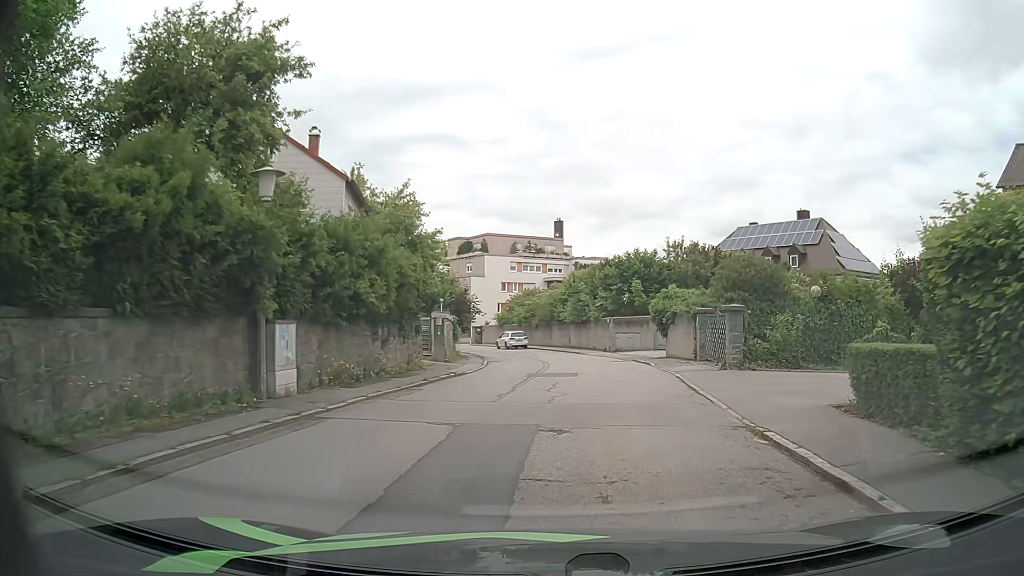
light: Day
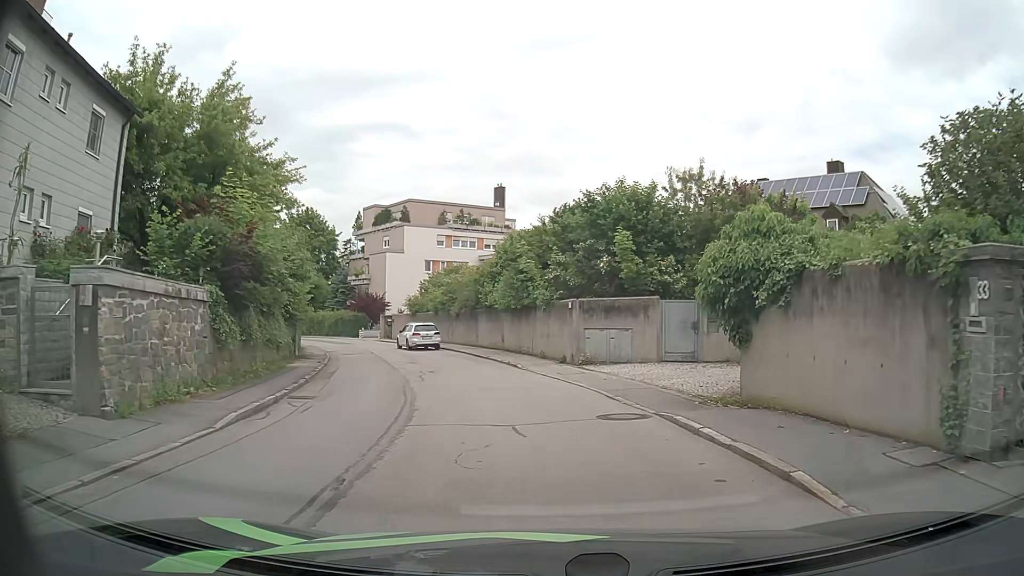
(+1.0, +18.9) m; +4°
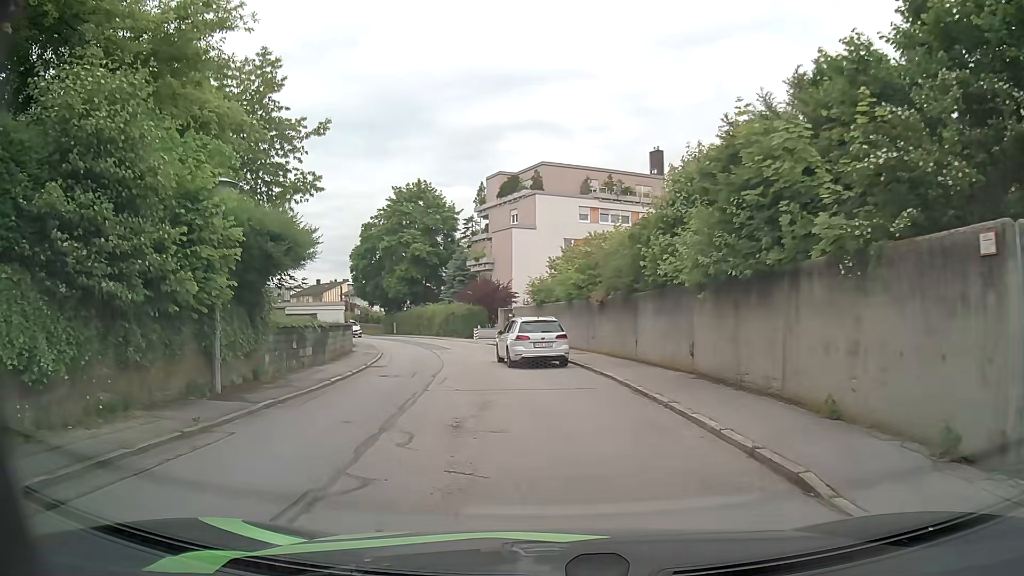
(-1.4, +16.2) m; -13°
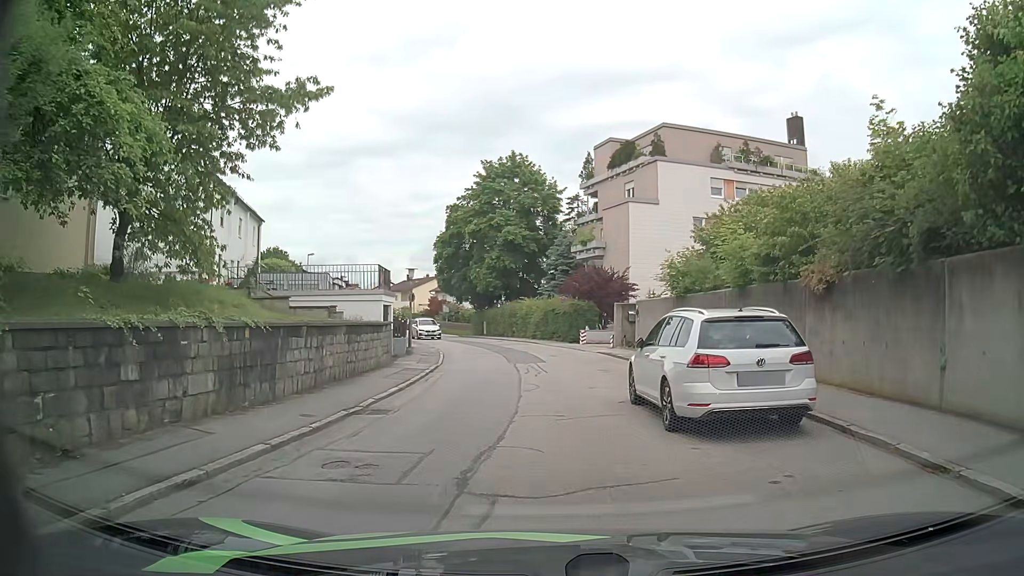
(-1.0, +11.4) m; -9°
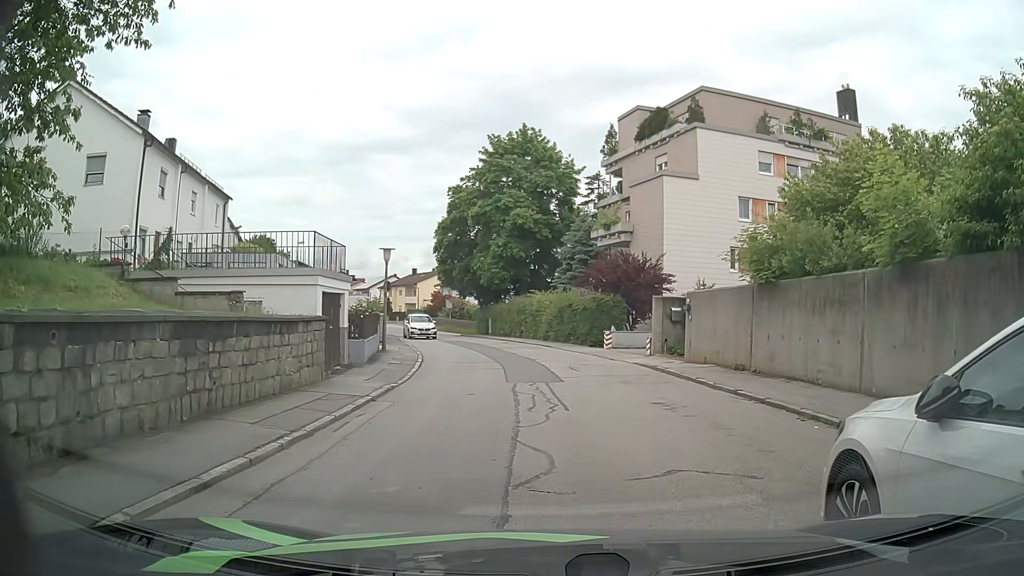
(-0.1, +7.4) m; -1°
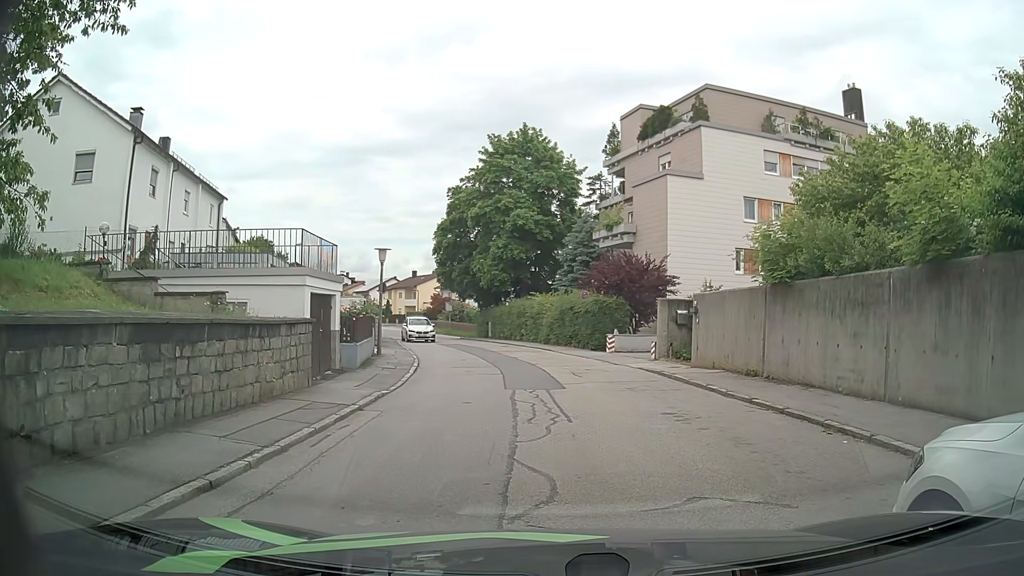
(0.0, +0.8) m; 0°
